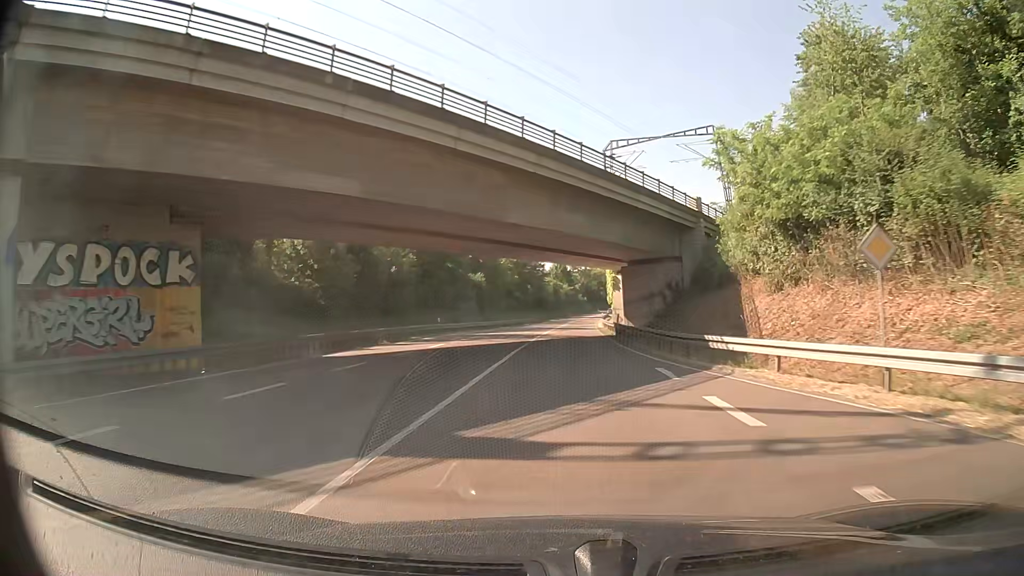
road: primary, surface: asphalt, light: Day
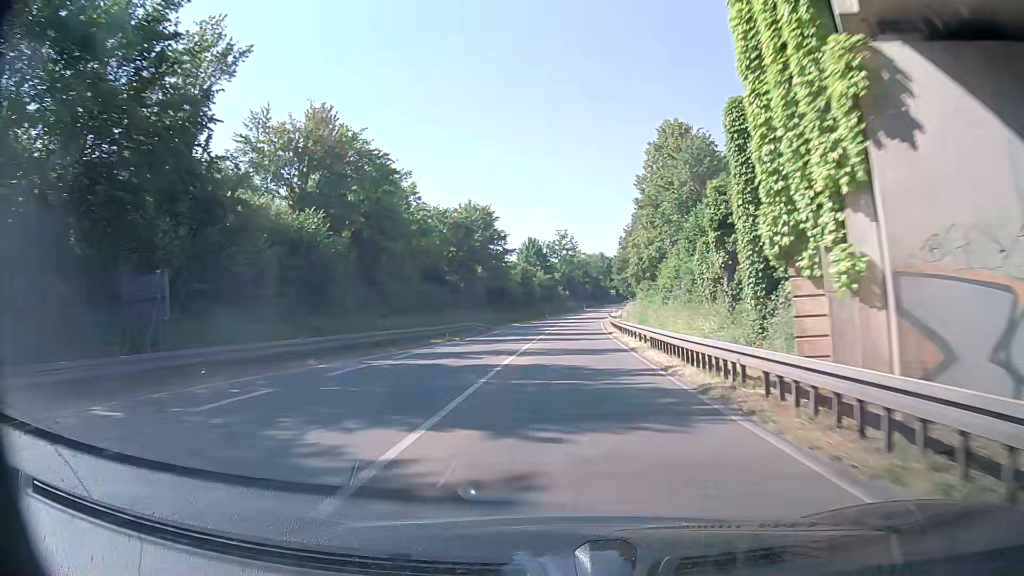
(+1.1, +50.1) m; +2°
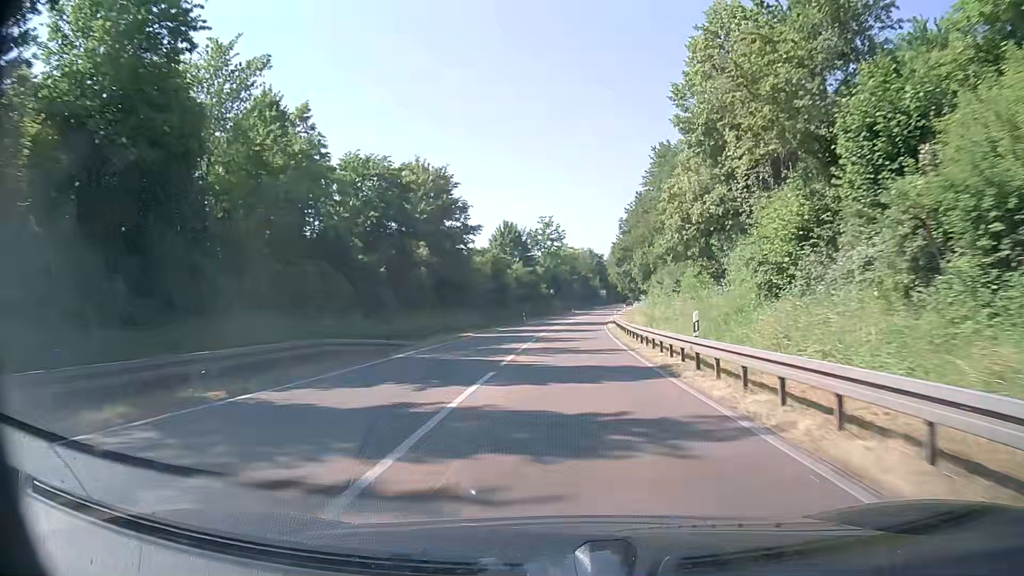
(+0.2, +25.1) m; +2°
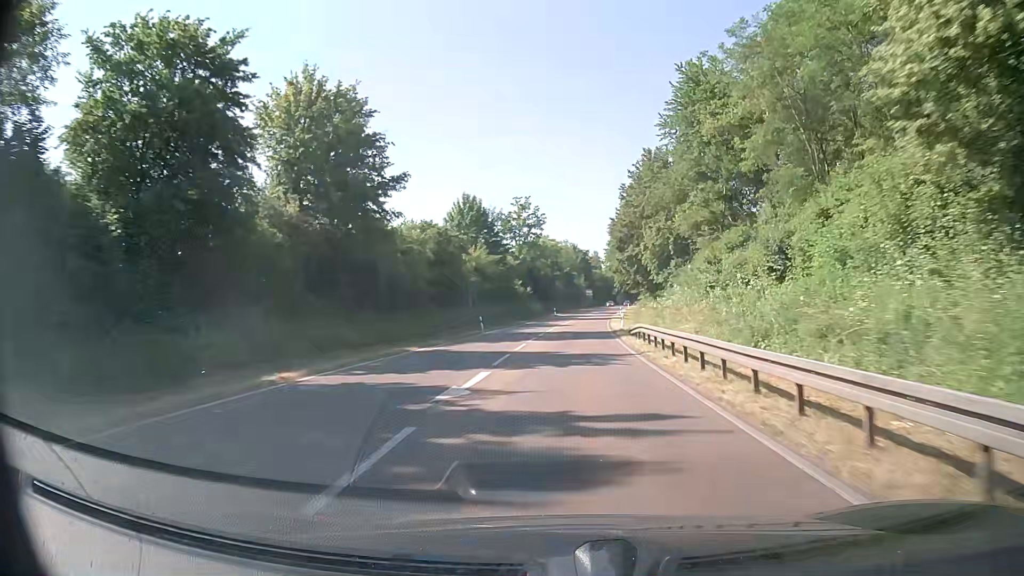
(+0.3, +25.2) m; +2°
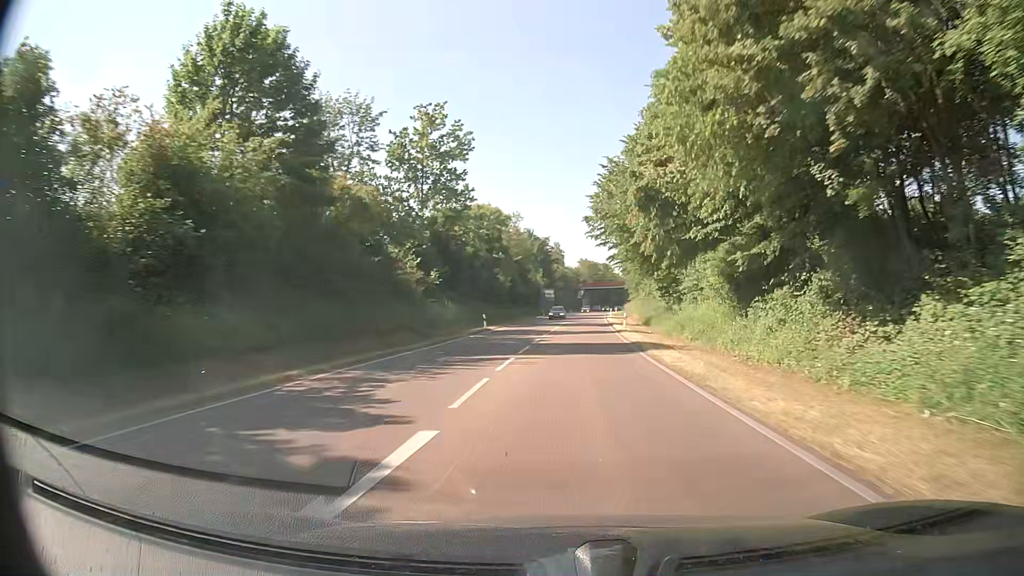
(+0.9, +50.6) m; +3°
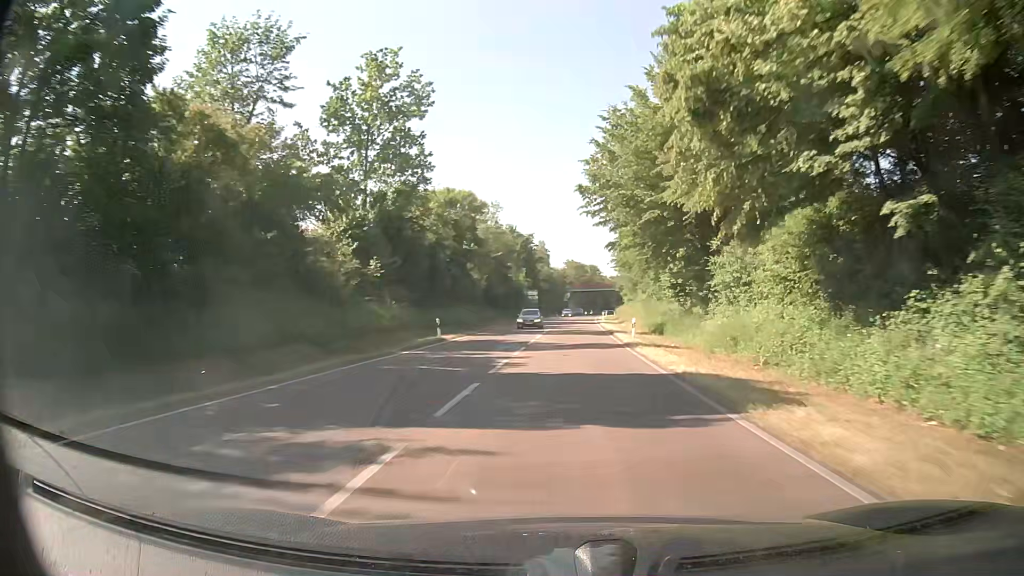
(+0.1, +12.7) m; +1°
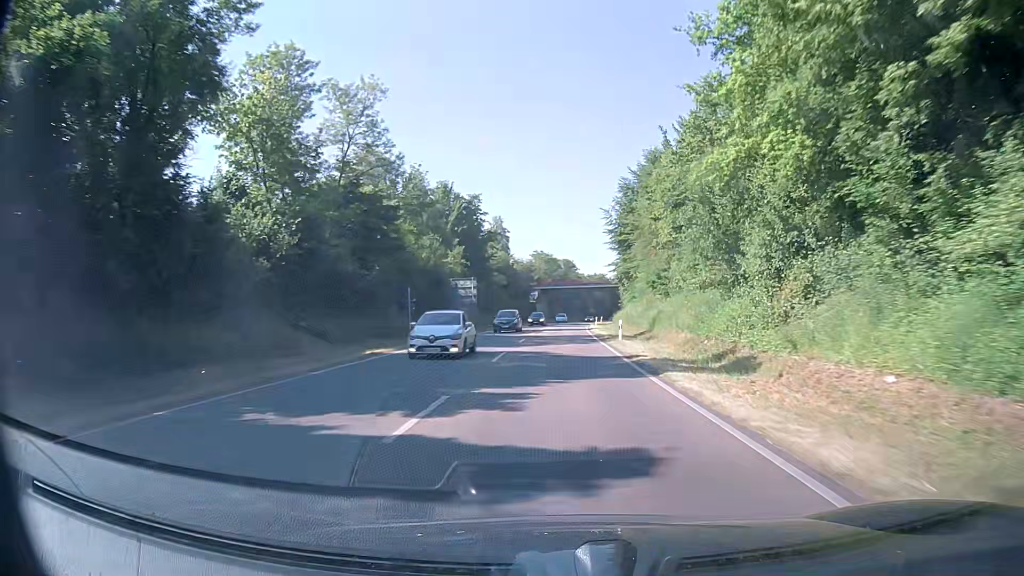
(+1.3, +50.7) m; +3°
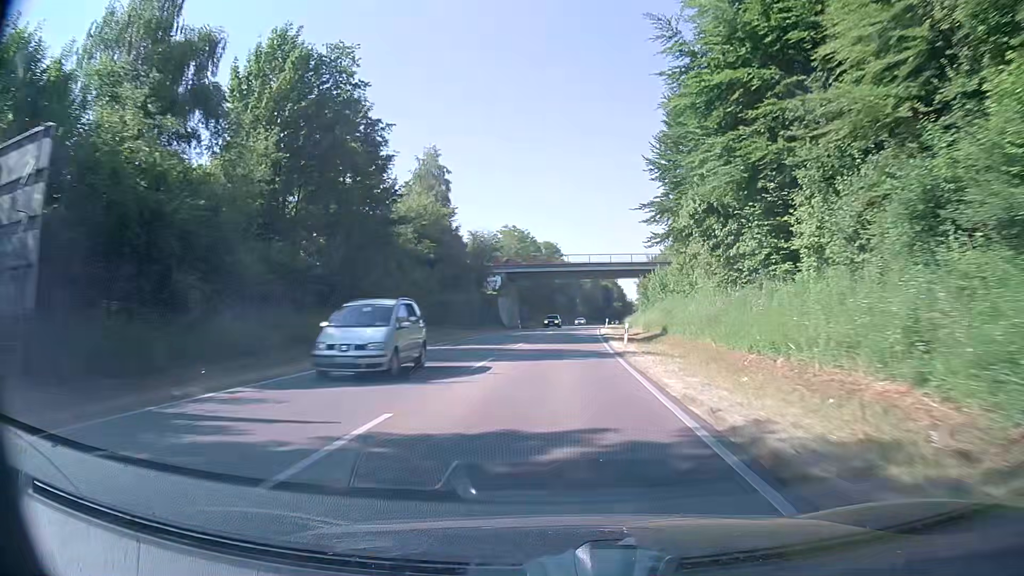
(+0.8, +50.3) m; +2°
(0, +10) (0, +20) (0, +30) (0, +40) (+1, +50) (+1, +60) (+2, +70) (+3, +80) (+4, +90) (+4, +100) m
